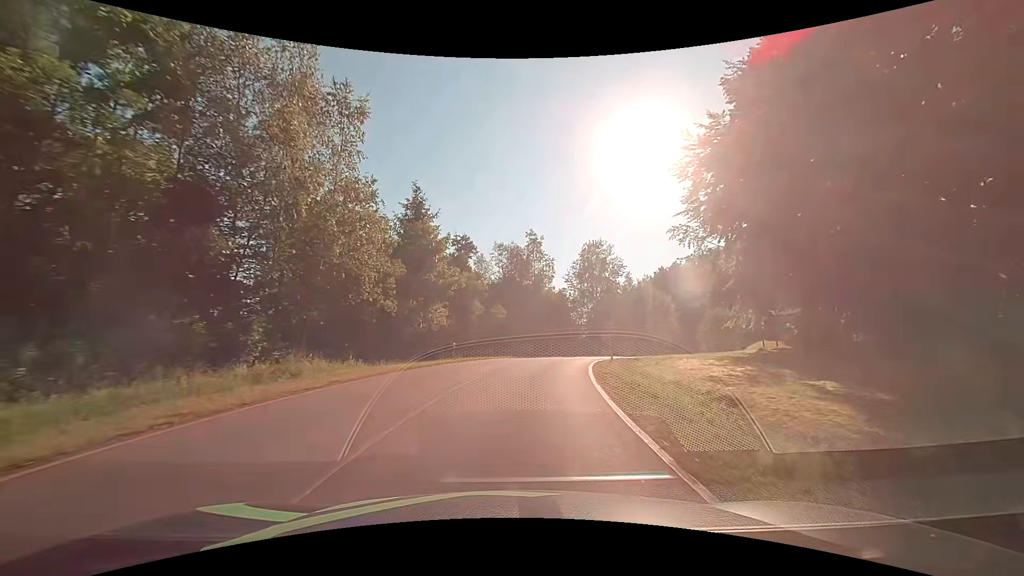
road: tertiary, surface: asphalt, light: Day
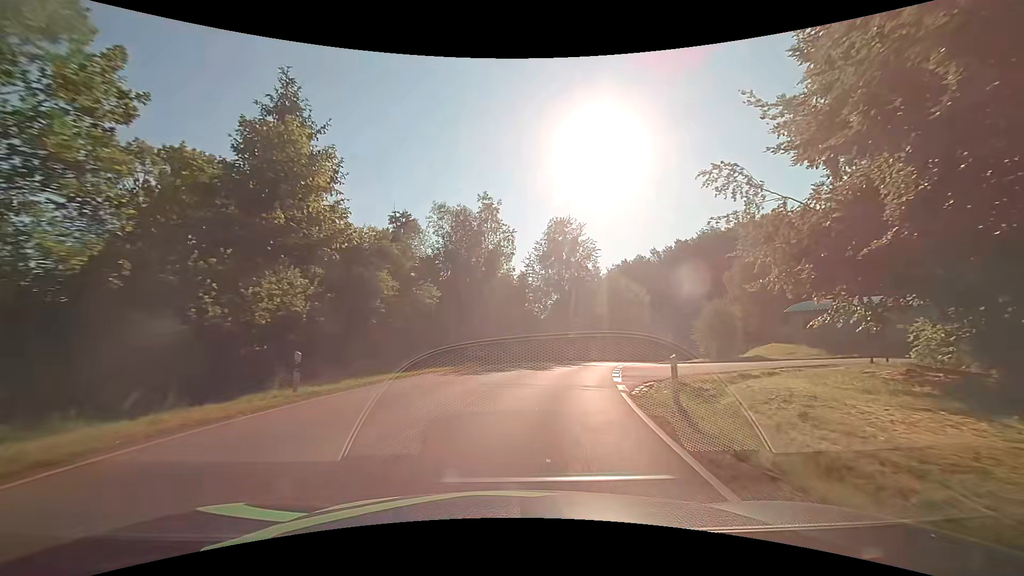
(+0.7, +15.3) m; +5°
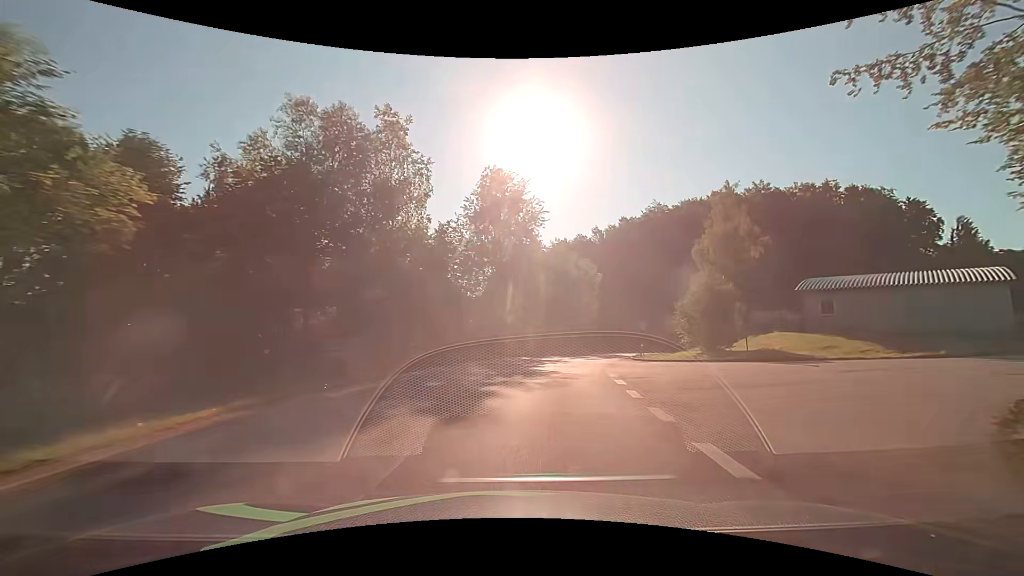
(+1.1, +14.9) m; +8°
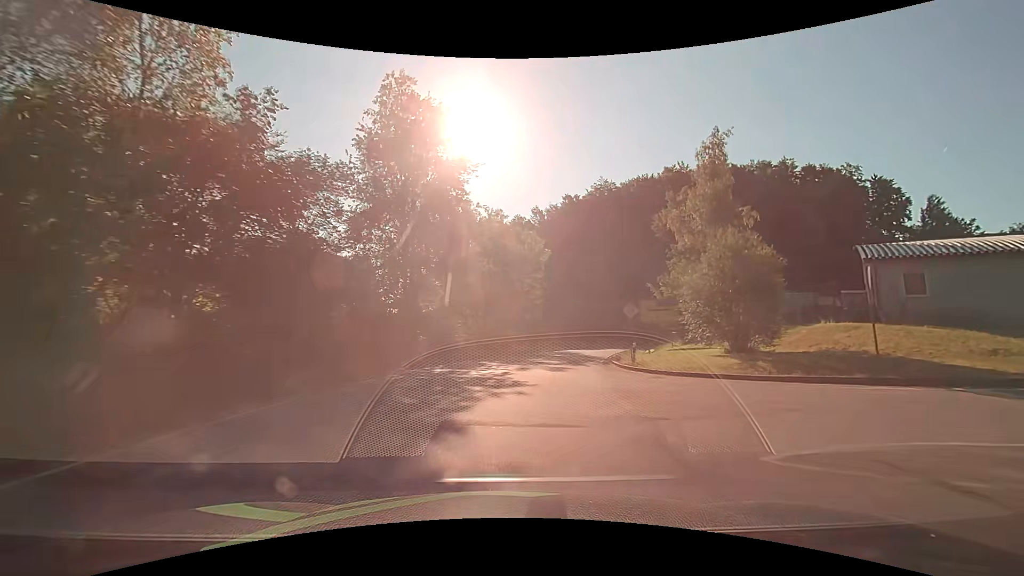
(+1.0, +14.9) m; +8°
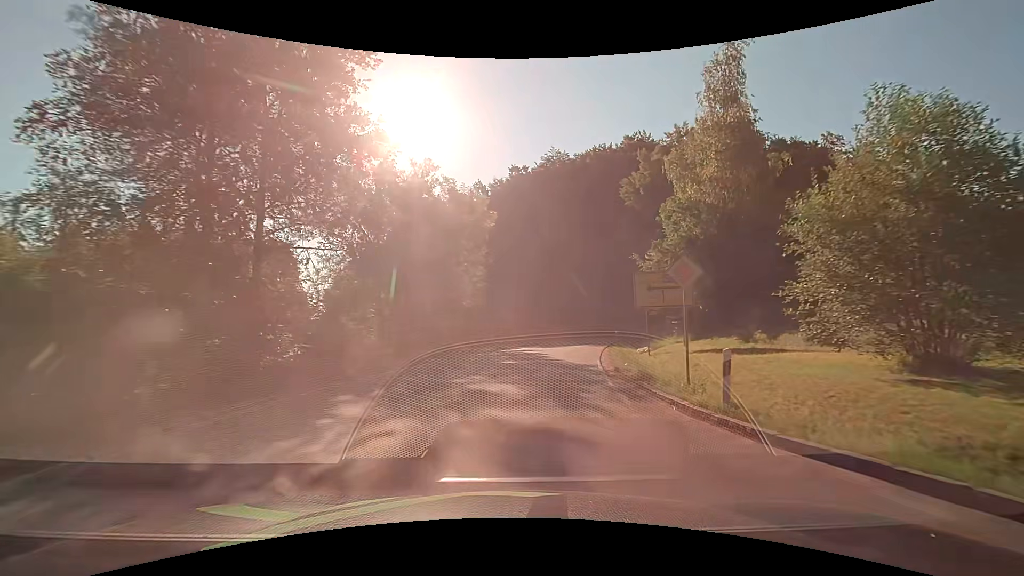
(+0.7, +13.9) m; +6°
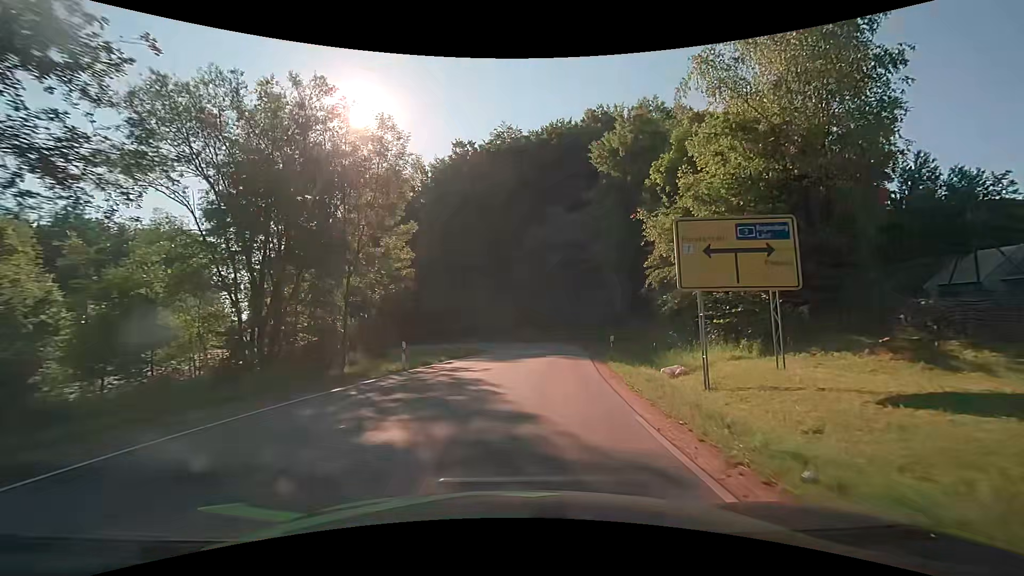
(+0.7, +12.9) m; +7°
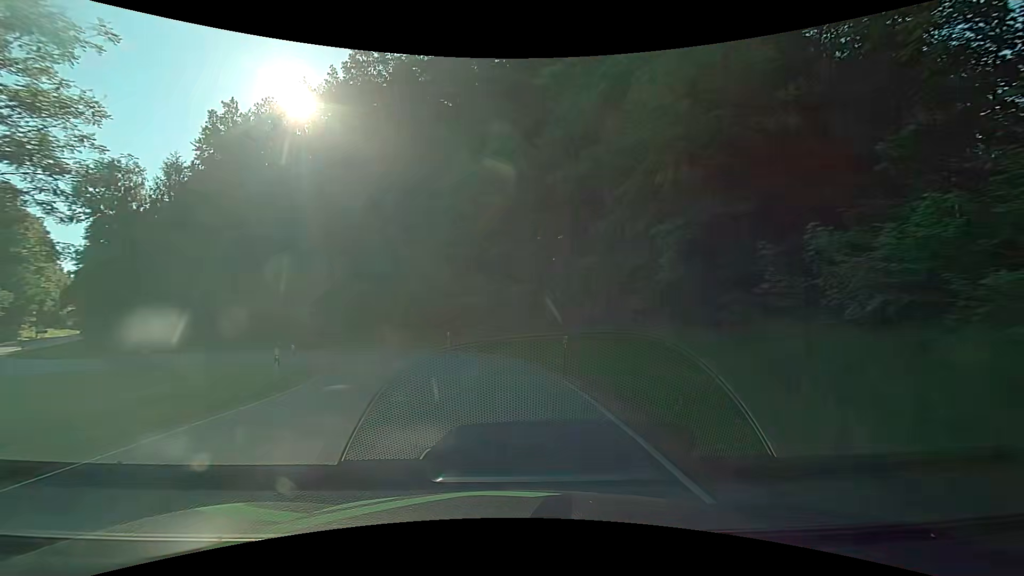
(+1.8, +24.2) m; +6°
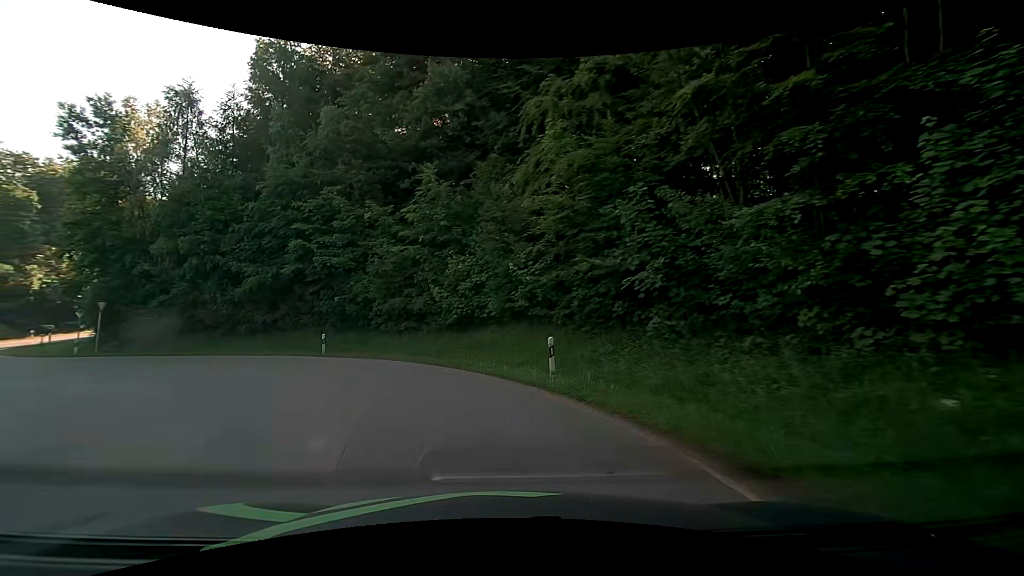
(-1.1, +20.6) m; -13°
